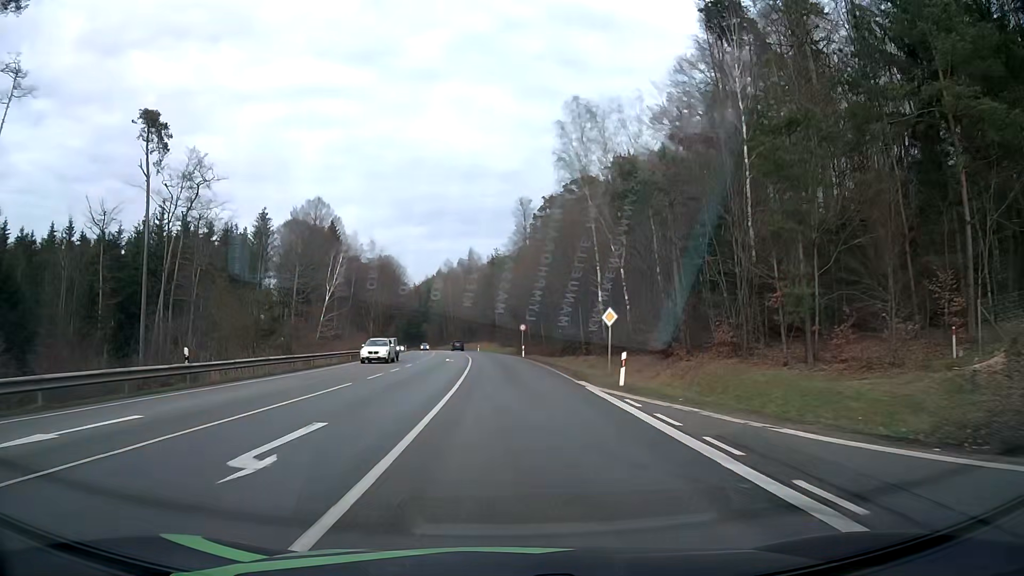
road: secondary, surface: asphalt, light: Day
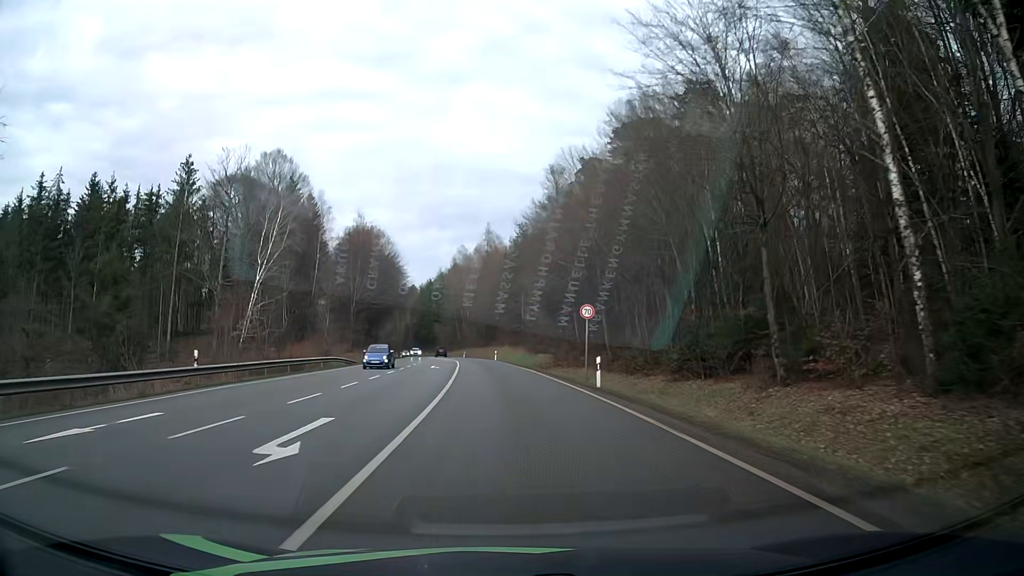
(-0.6, +39.2) m; -2°
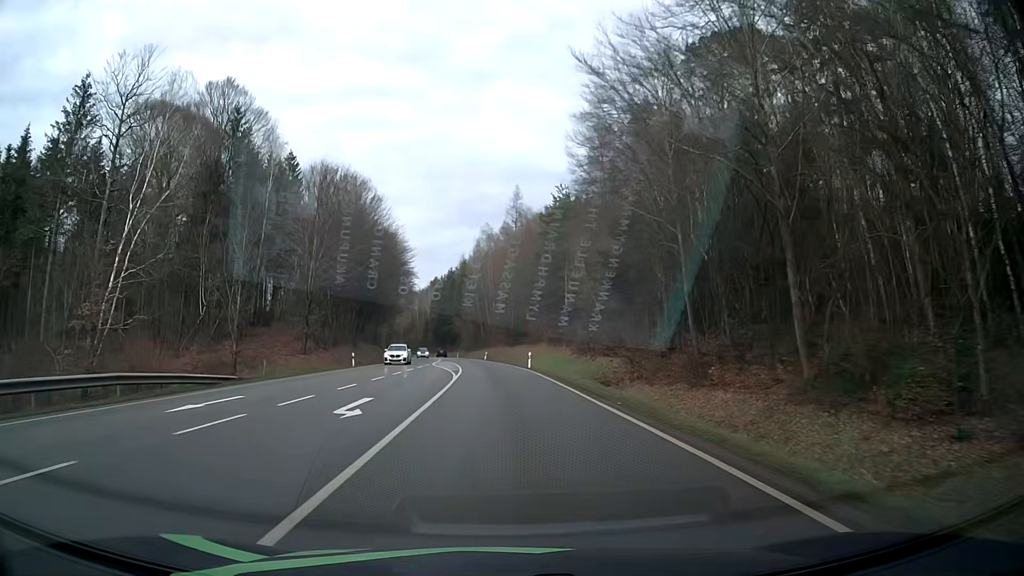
(-0.6, +30.2) m; -2°
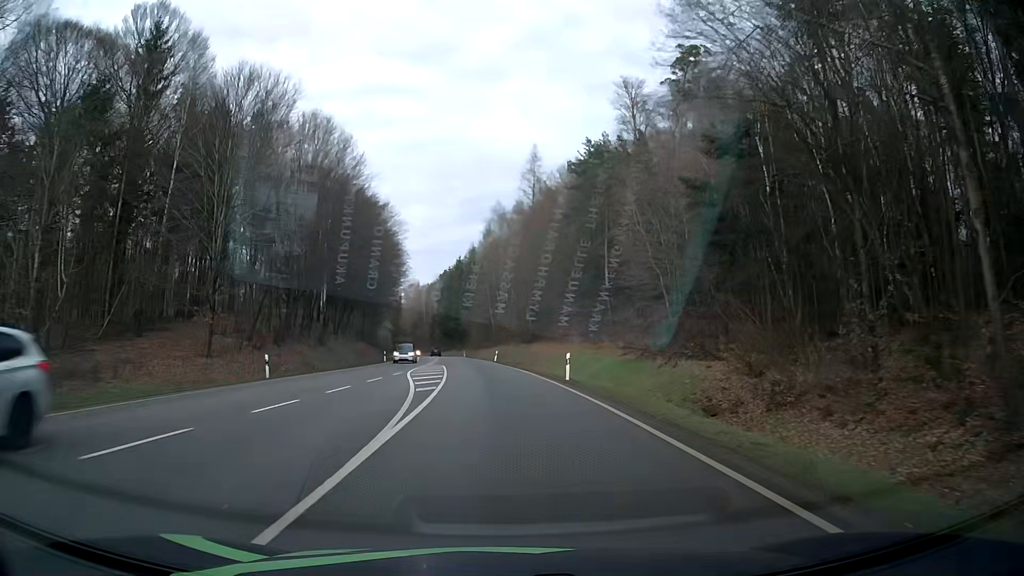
(-0.4, +20.5) m; -2°
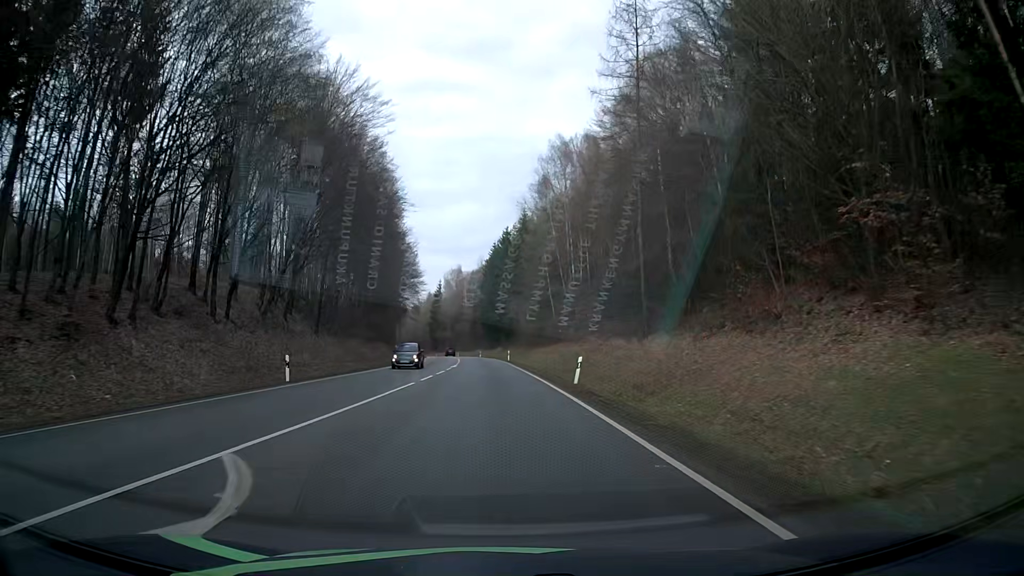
(-1.5, +42.0) m; -4°
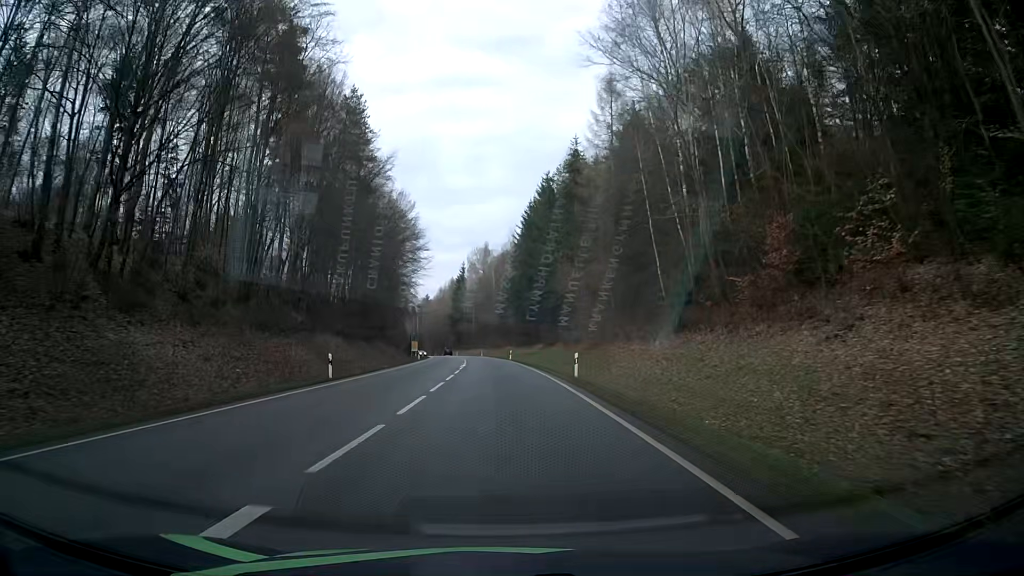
(-1.3, +42.8) m; -3°
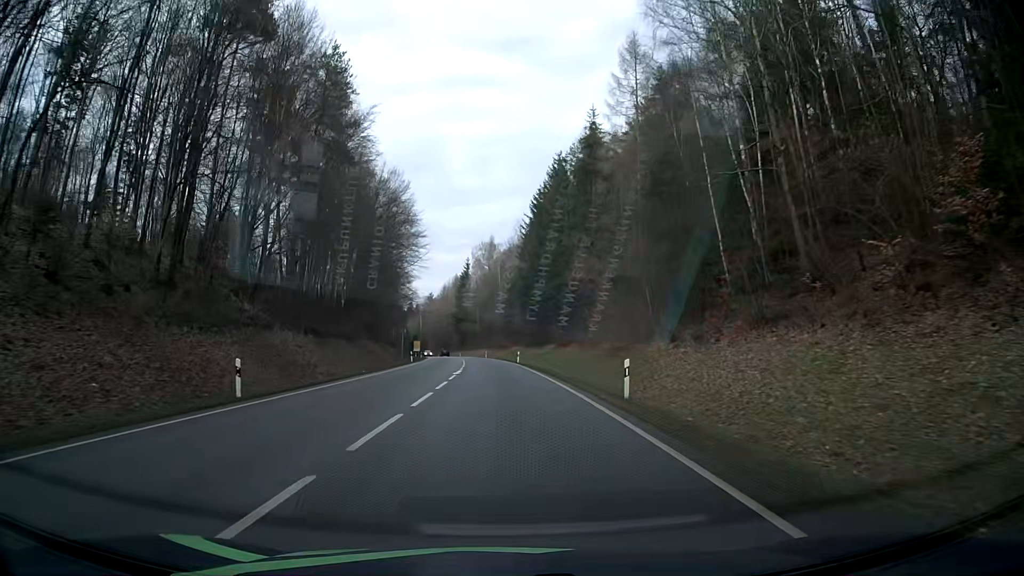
(0.0, +10.6) m; -1°
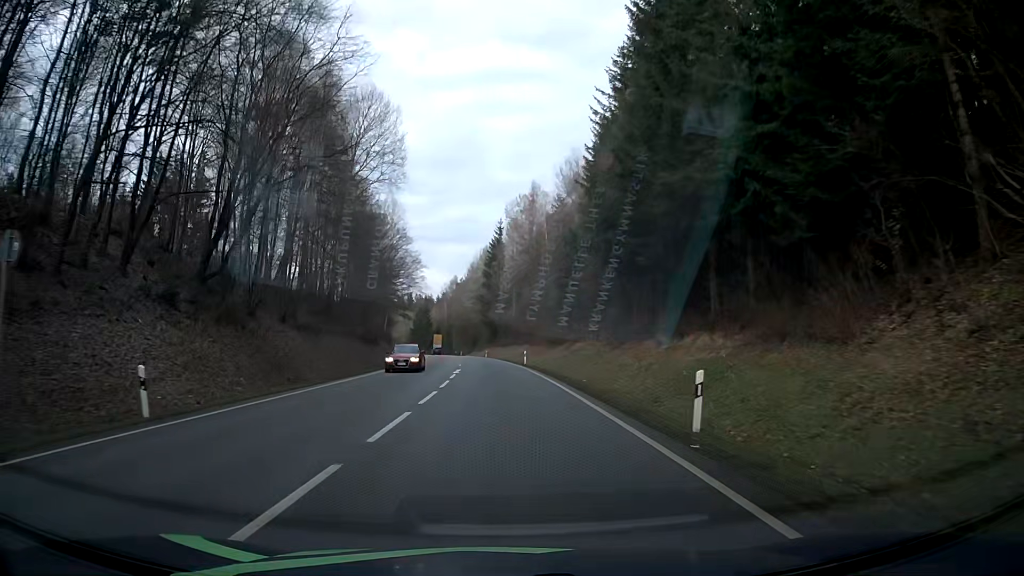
(-0.8, +53.5) m; -2°
(0, +10) (0, +20) (-1, +30) (-1, +40) (-2, +50) (-2, +60) (-3, +70) (-4, +80) (-5, +90) (-6, +100) m
